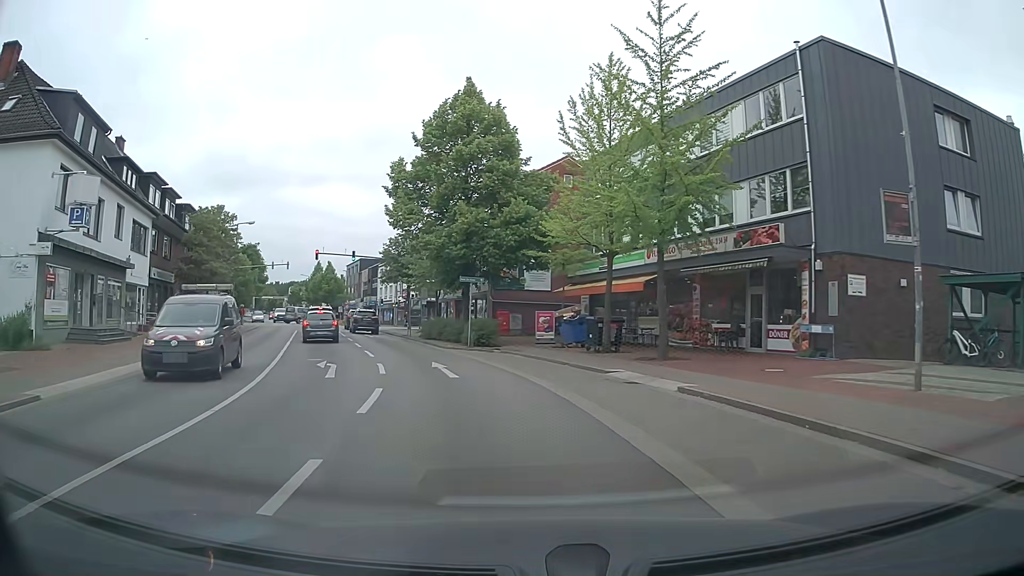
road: secondary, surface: asphalt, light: Day
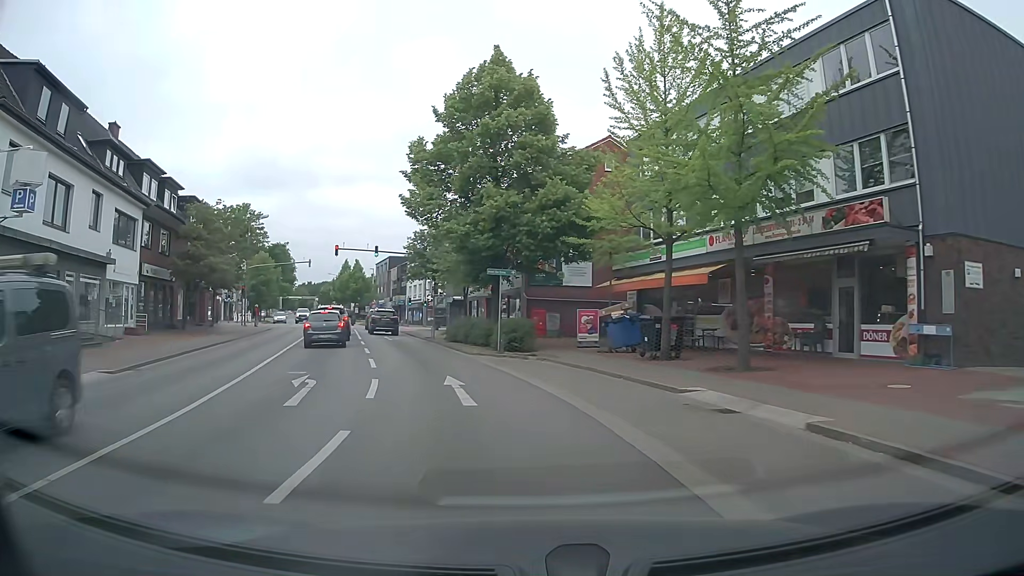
(-0.1, +4.5) m; -2°
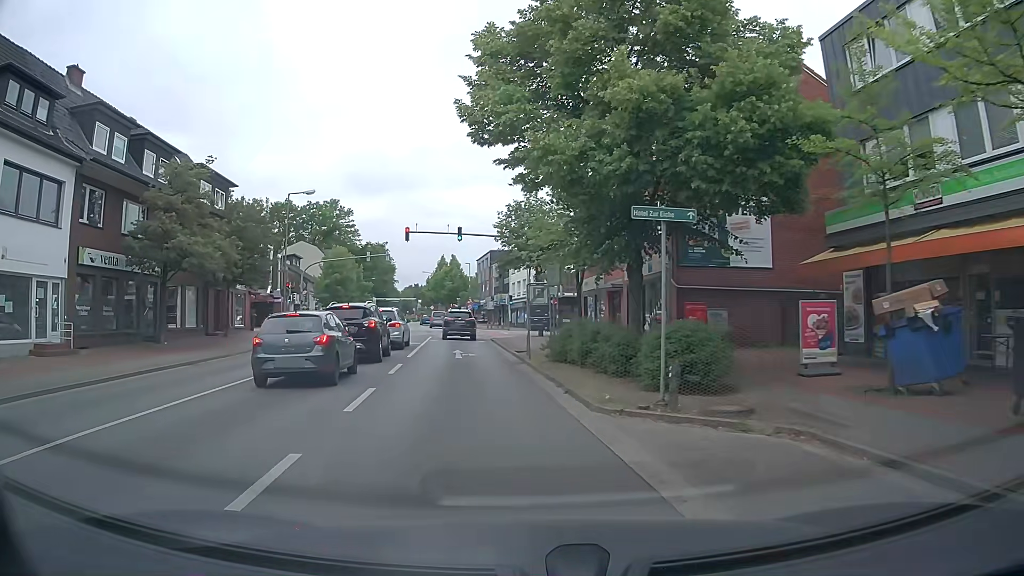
(-1.2, +13.6) m; -10°
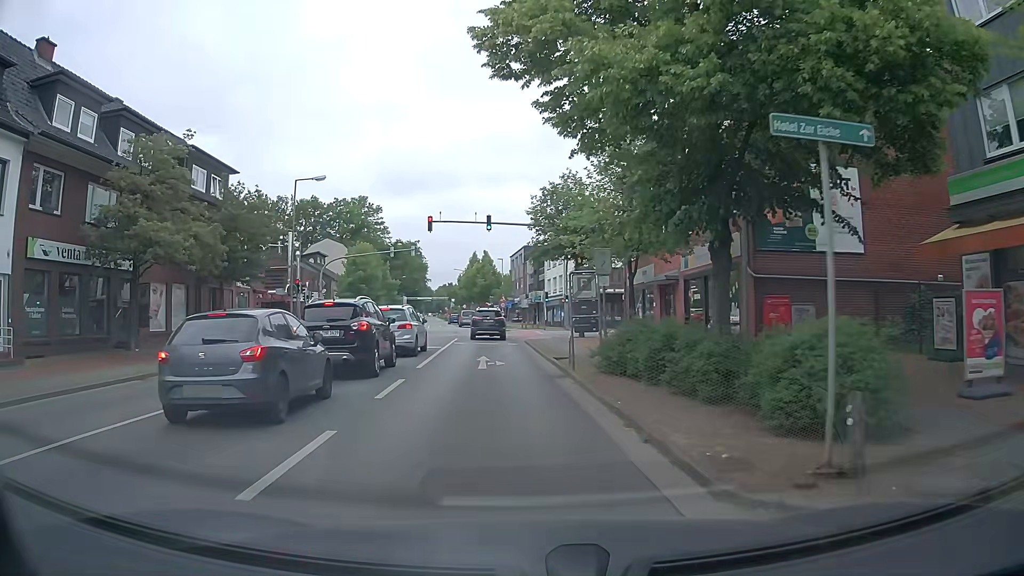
(-0.1, +4.7) m; -3°
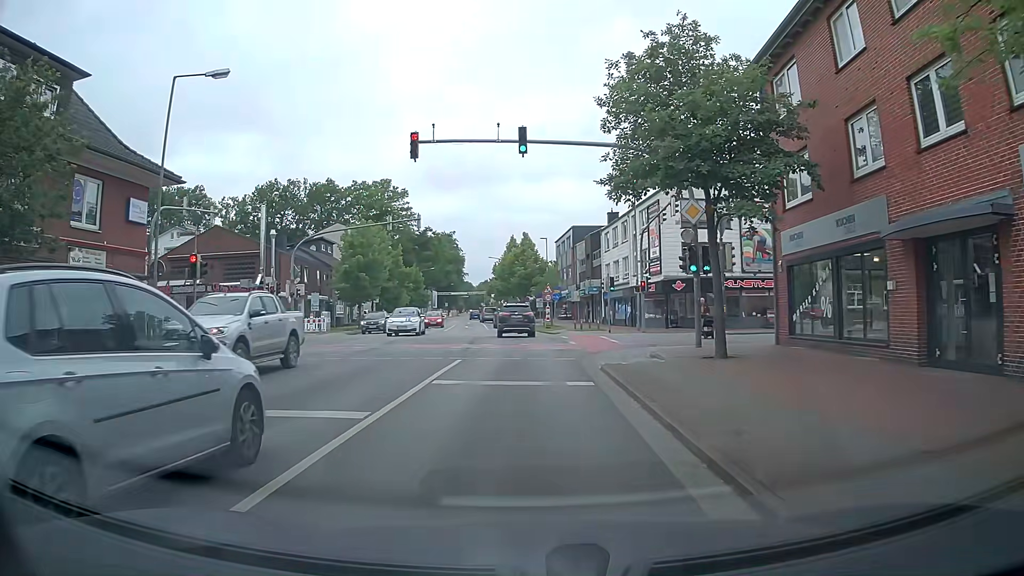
(-0.7, +18.0) m; -4°
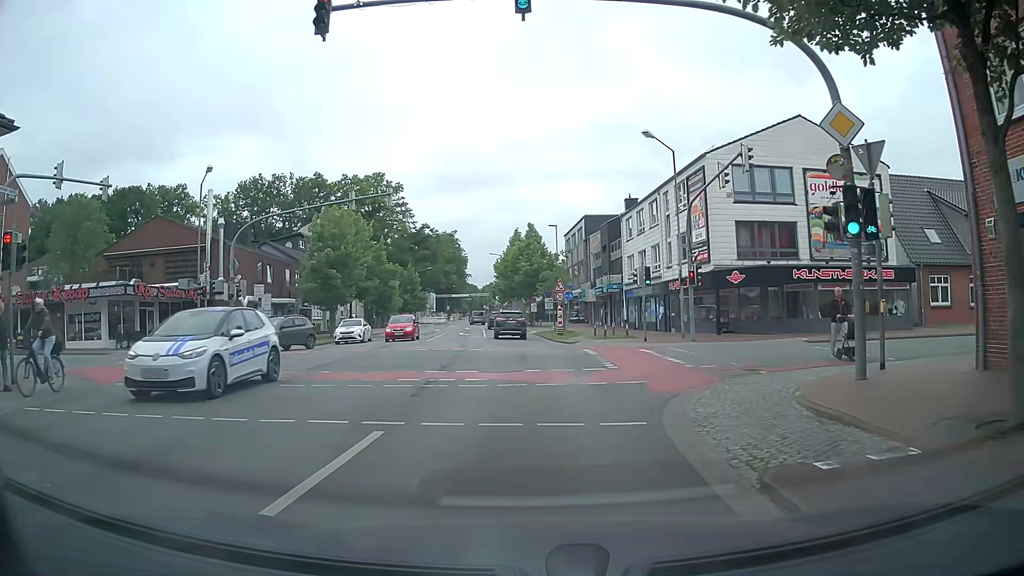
(+0.1, +10.1) m; 0°
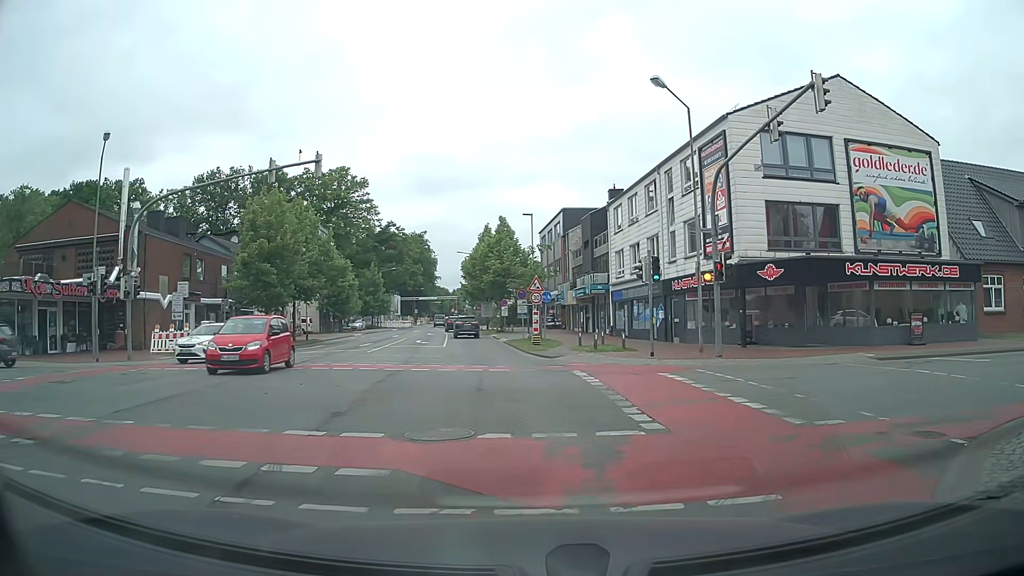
(0.0, +7.5) m; +2°
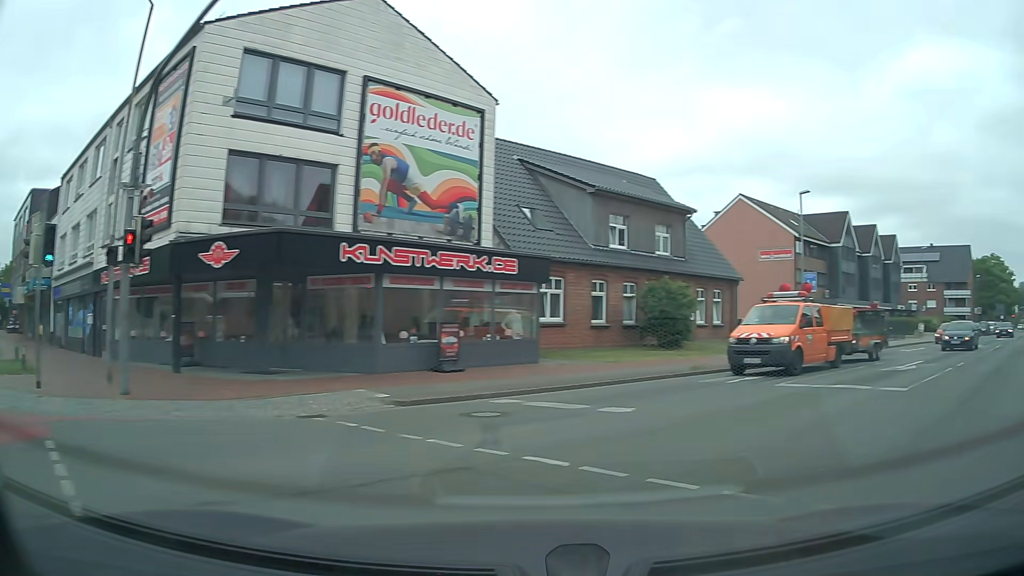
(+2.3, +8.6) m; +45°
